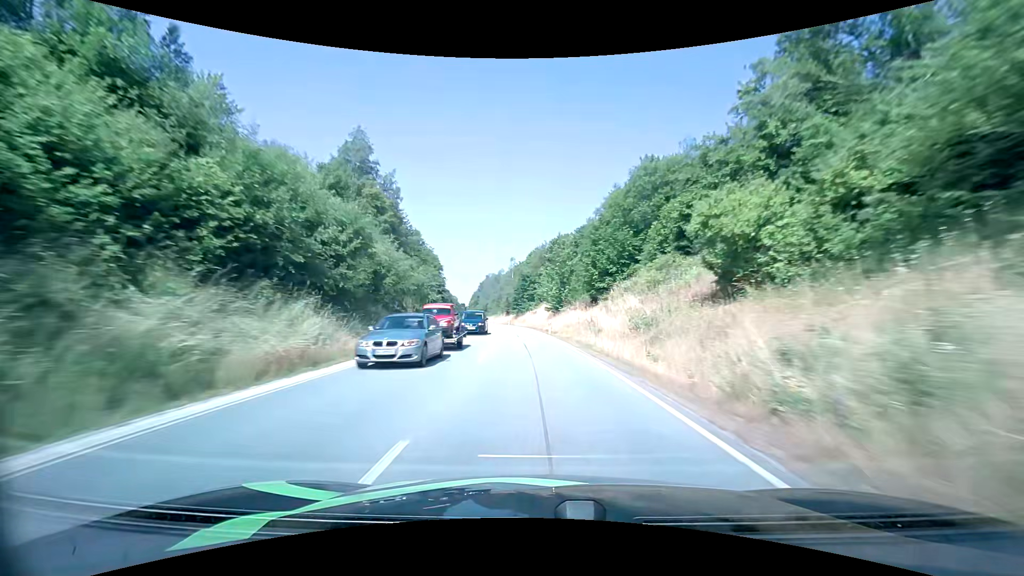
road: primary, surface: asphalt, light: Day
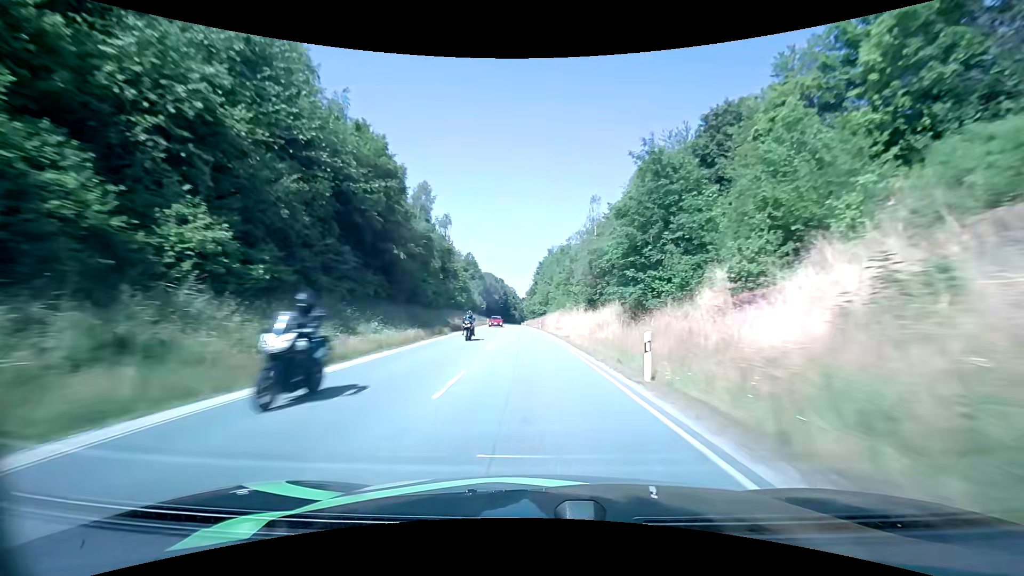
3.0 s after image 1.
(-5.9, +76.8) m; -8°
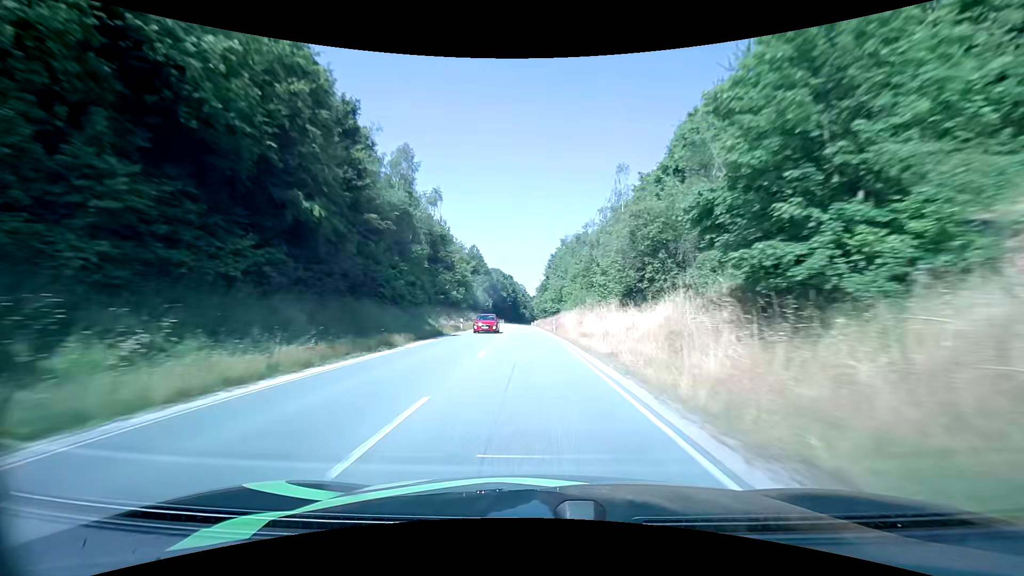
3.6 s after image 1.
(-0.2, +15.9) m; -1°
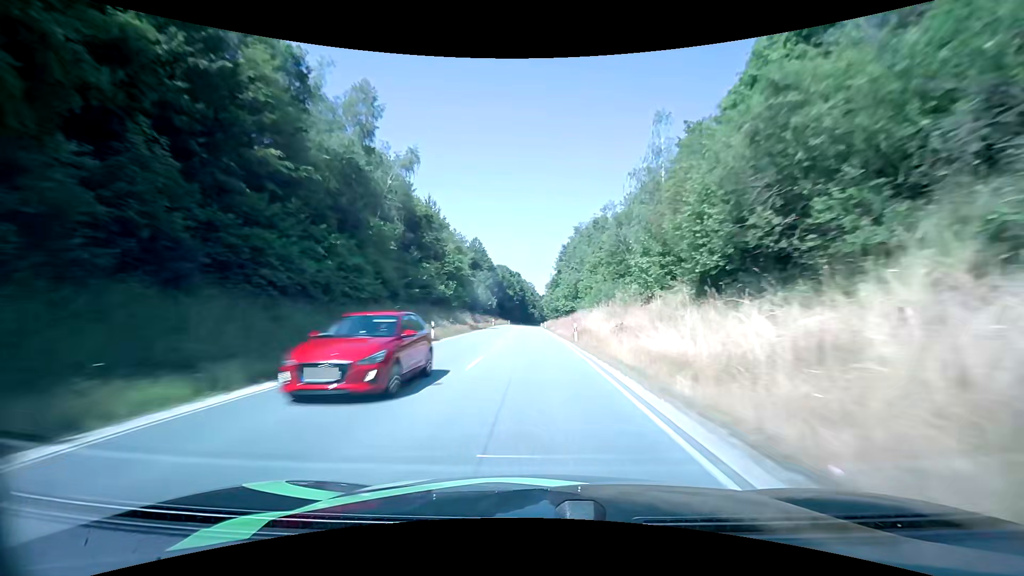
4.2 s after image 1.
(-0.2, +16.1) m; -2°
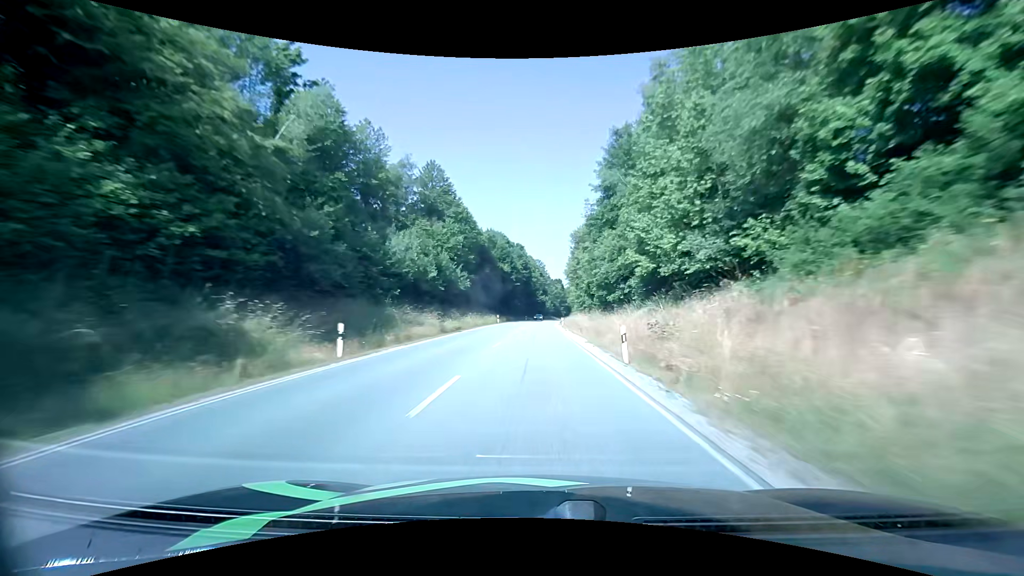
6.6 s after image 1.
(-0.6, +65.2) m; -1°
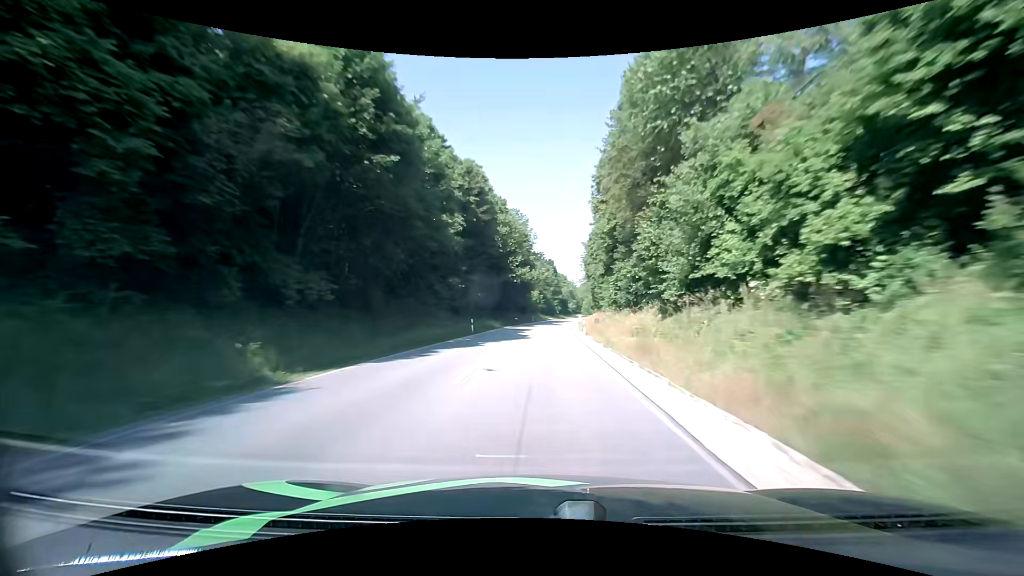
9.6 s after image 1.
(+0.6, +80.0) m; +2°
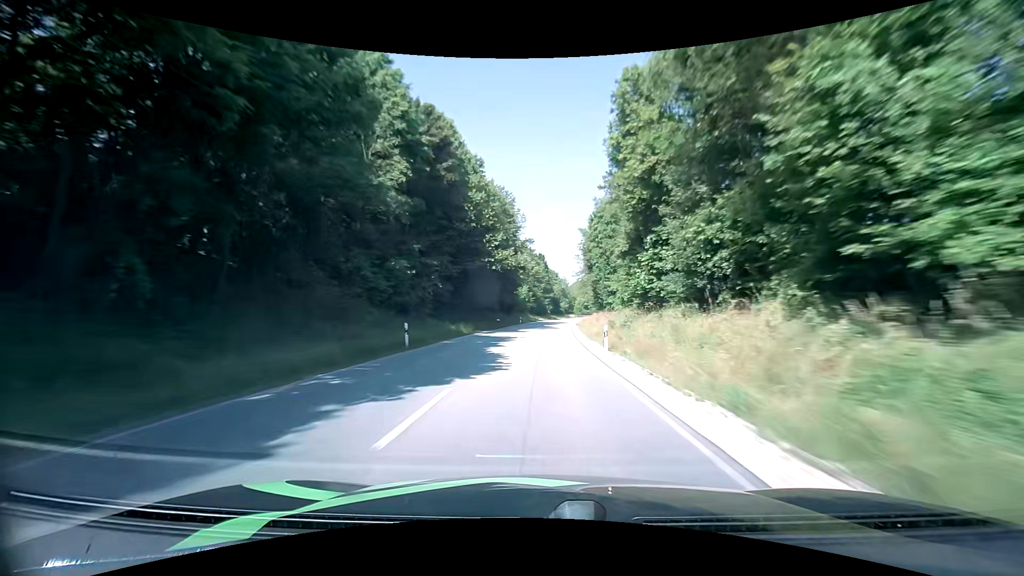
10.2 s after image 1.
(+0.1, +16.3) m; +1°
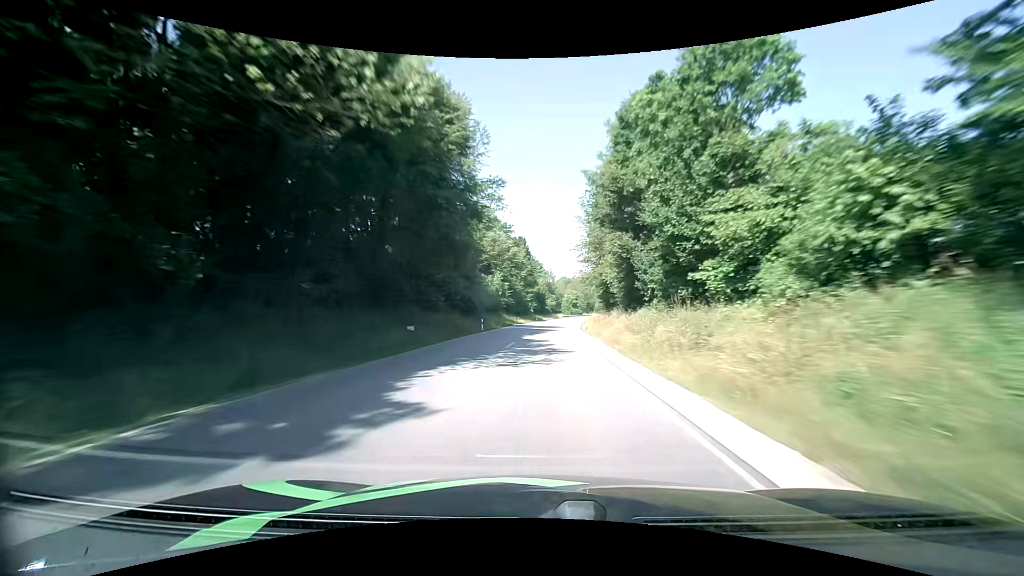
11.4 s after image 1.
(+0.7, +33.0) m; +2°
(0, +10) (0, +20) (0, +30) (+1, +40) (+1, +50) (+2, +60) (+3, +70) (+4, +80) (+5, +90) (+6, +100) m
